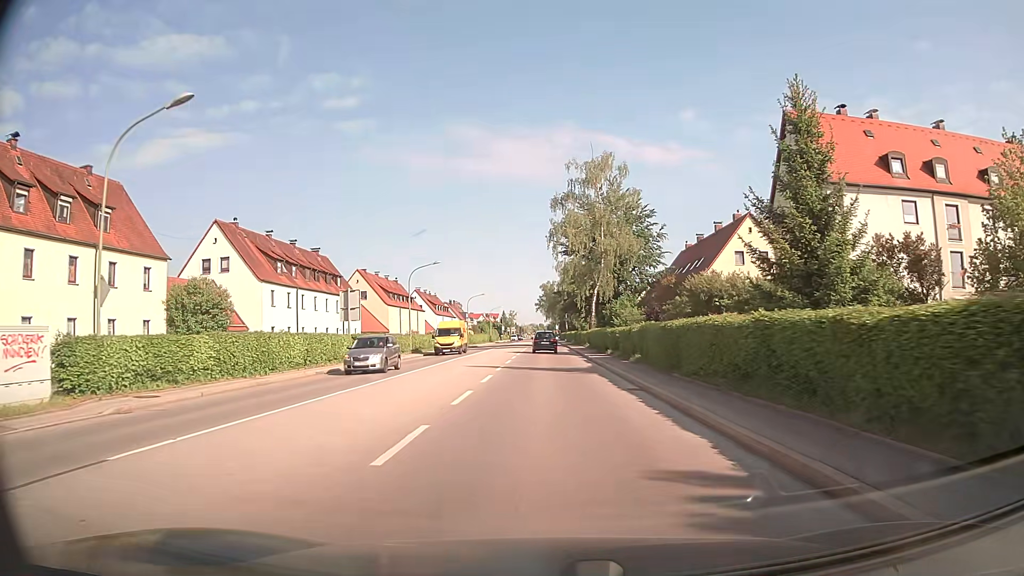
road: secondary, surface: asphalt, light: Day
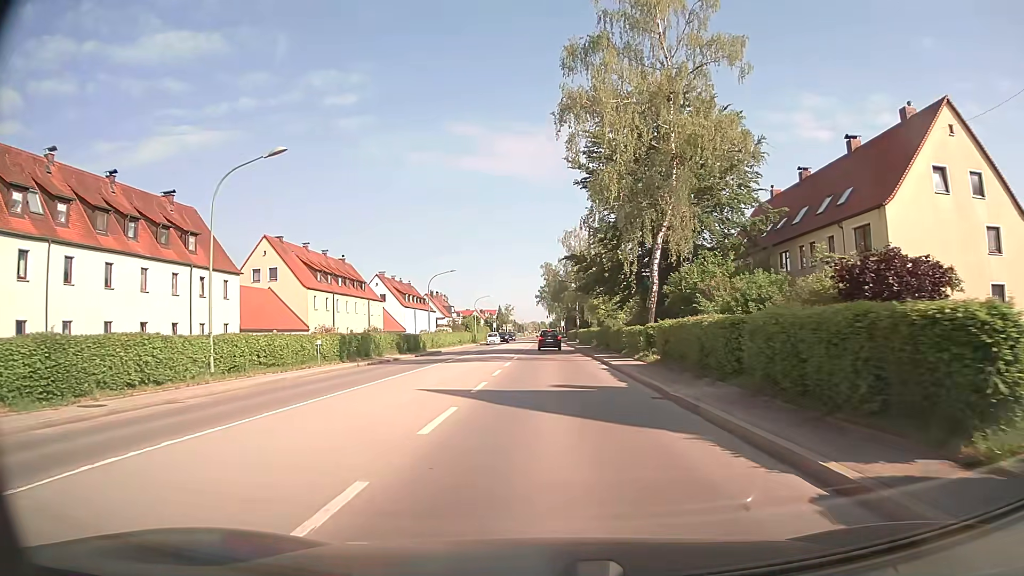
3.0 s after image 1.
(-0.1, +34.1) m; 0°
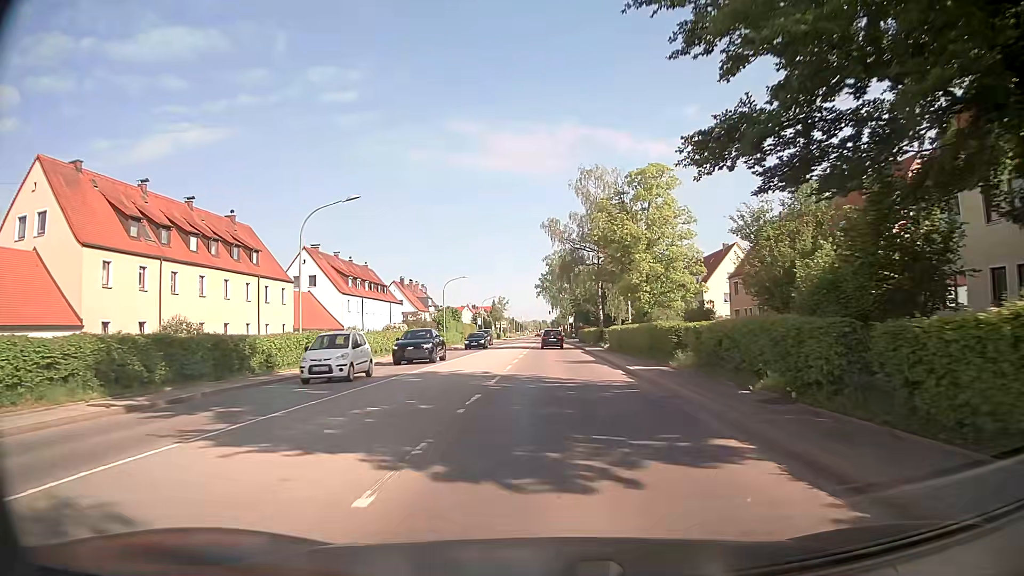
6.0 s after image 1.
(-0.1, +33.9) m; 0°
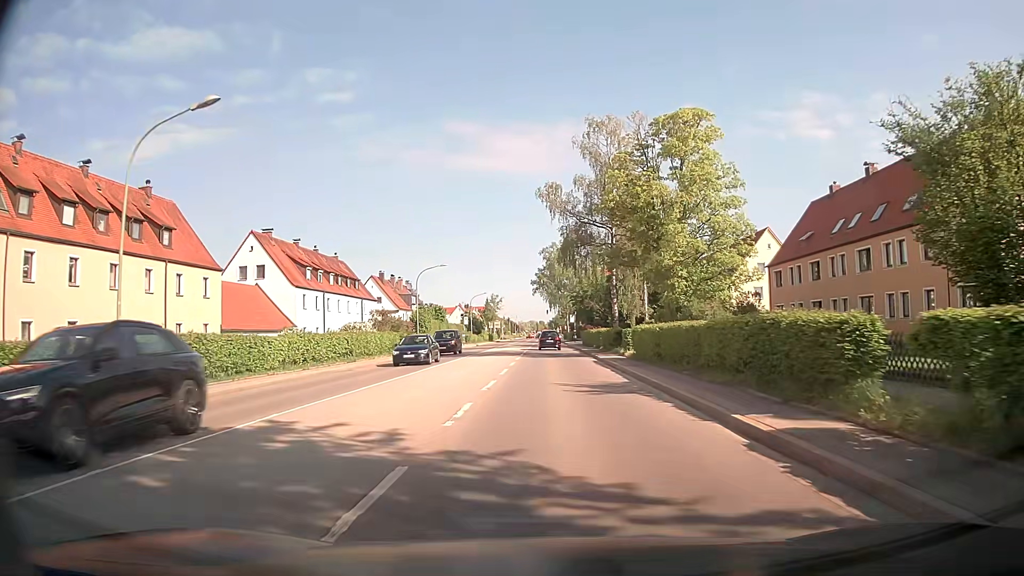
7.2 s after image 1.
(-0.1, +13.4) m; +1°
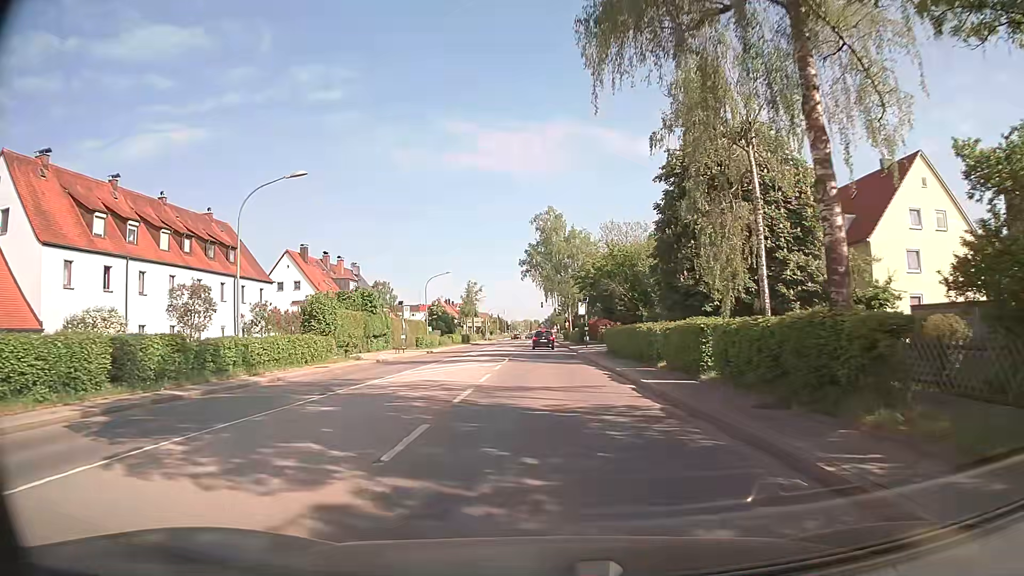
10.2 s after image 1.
(-0.4, +33.2) m; -1°
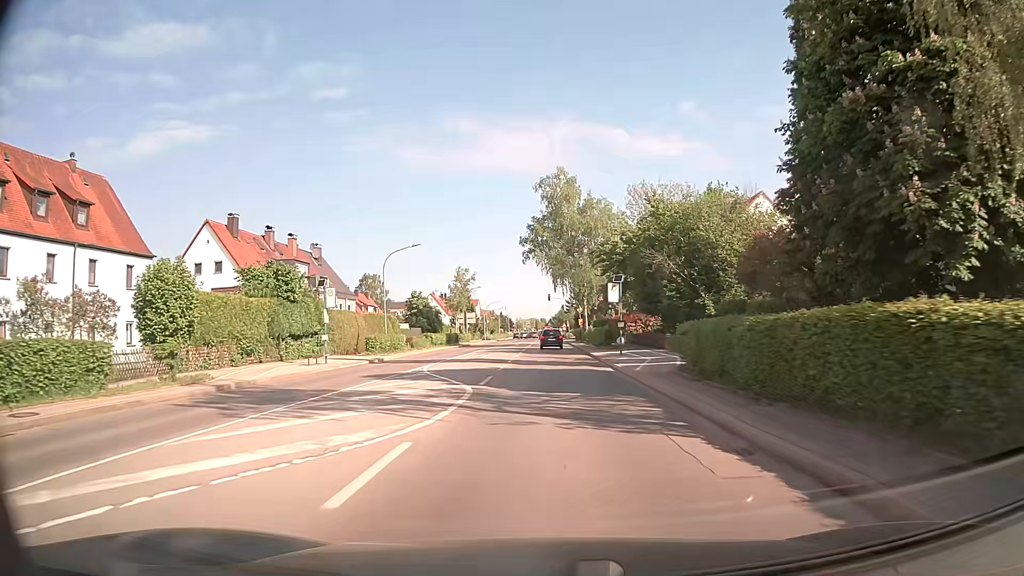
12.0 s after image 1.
(-0.1, +19.7) m; -1°
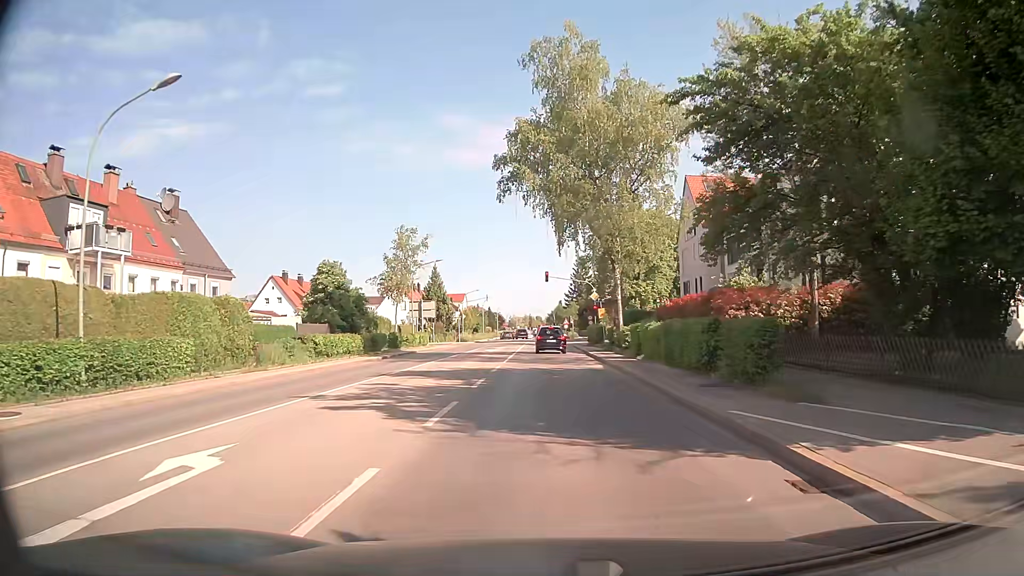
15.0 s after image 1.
(+0.1, +31.7) m; +1°
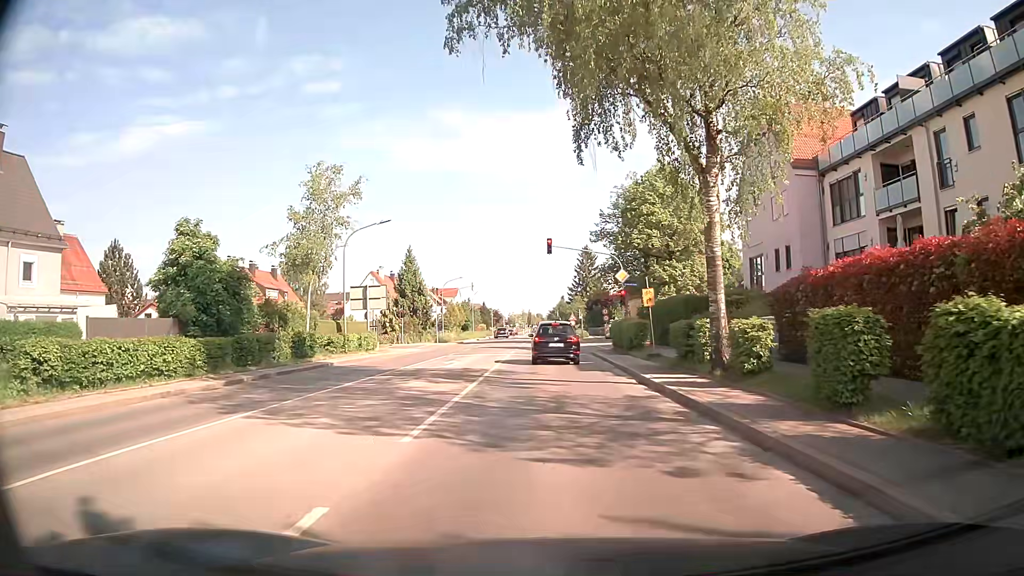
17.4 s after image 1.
(-0.1, +19.3) m; 0°
(0, +10) (0, +20) (-1, +30) (-1, +40) (-1, +50) (-1, +60) (-1, +70) (-1, +80) (-2, +90) (-6, +99) m
